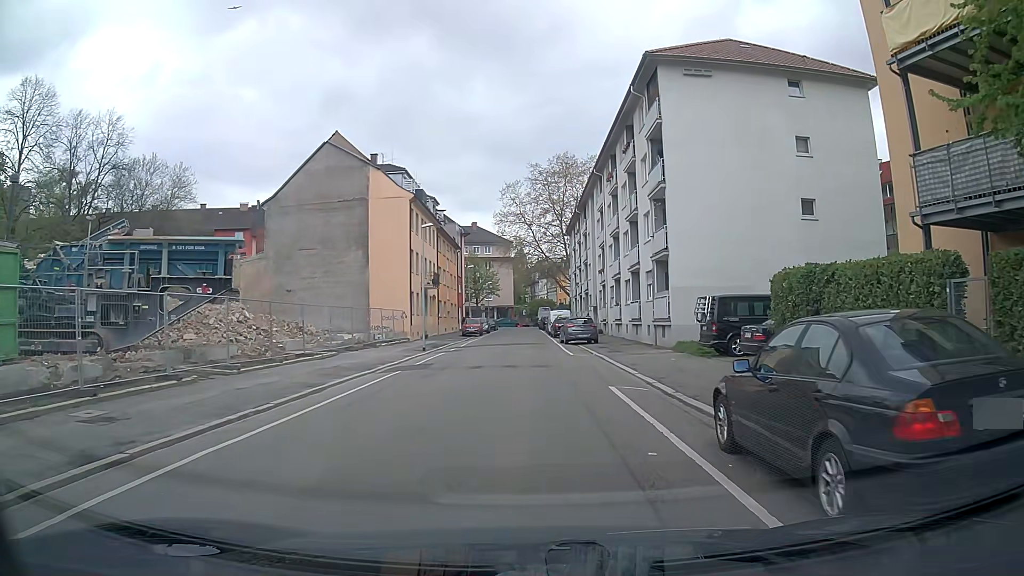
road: residential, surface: asphalt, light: Day
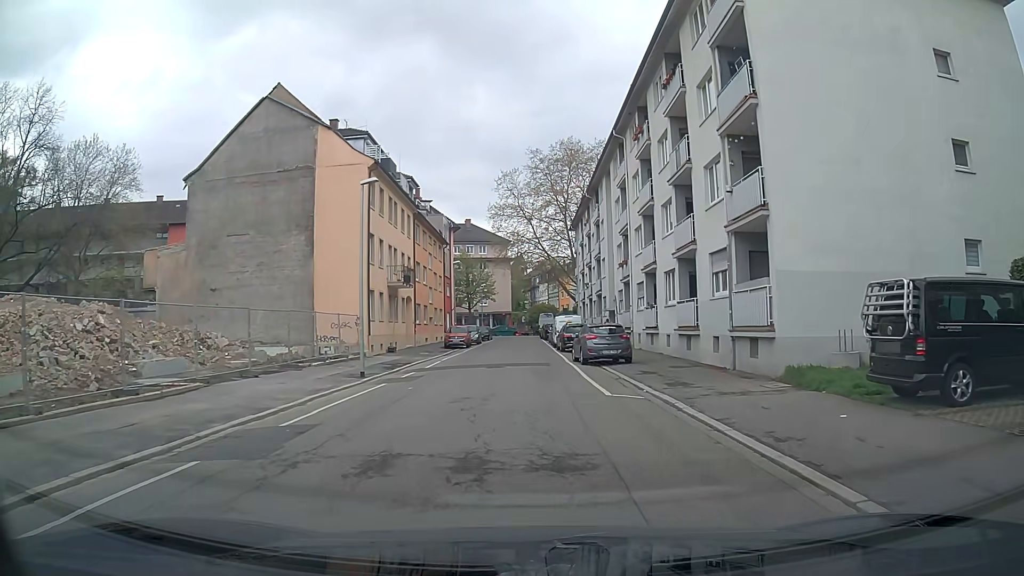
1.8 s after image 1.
(-0.1, +12.2) m; 0°
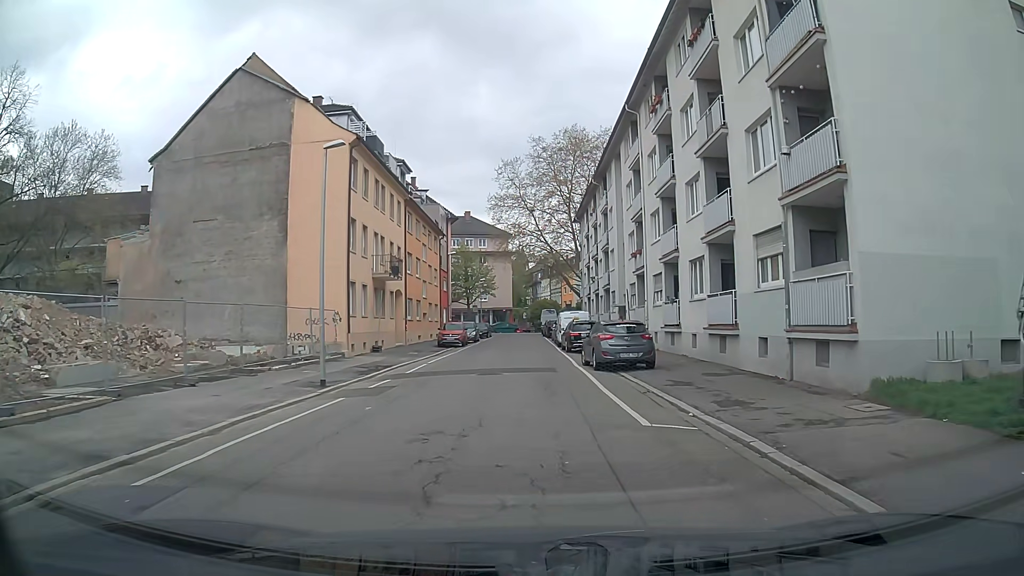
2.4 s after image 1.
(-0.1, +4.2) m; -1°
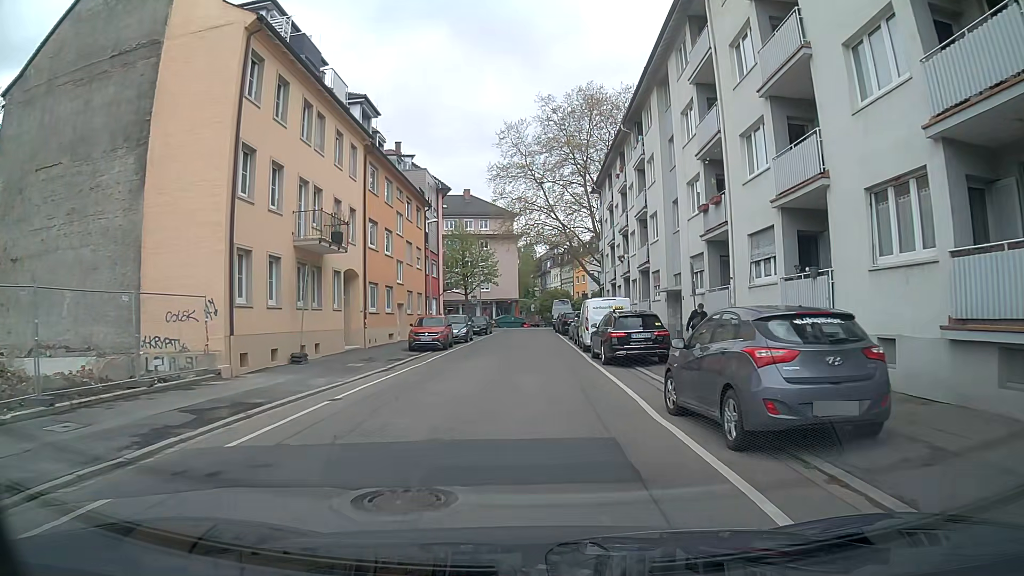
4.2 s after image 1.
(+0.1, +13.0) m; -1°
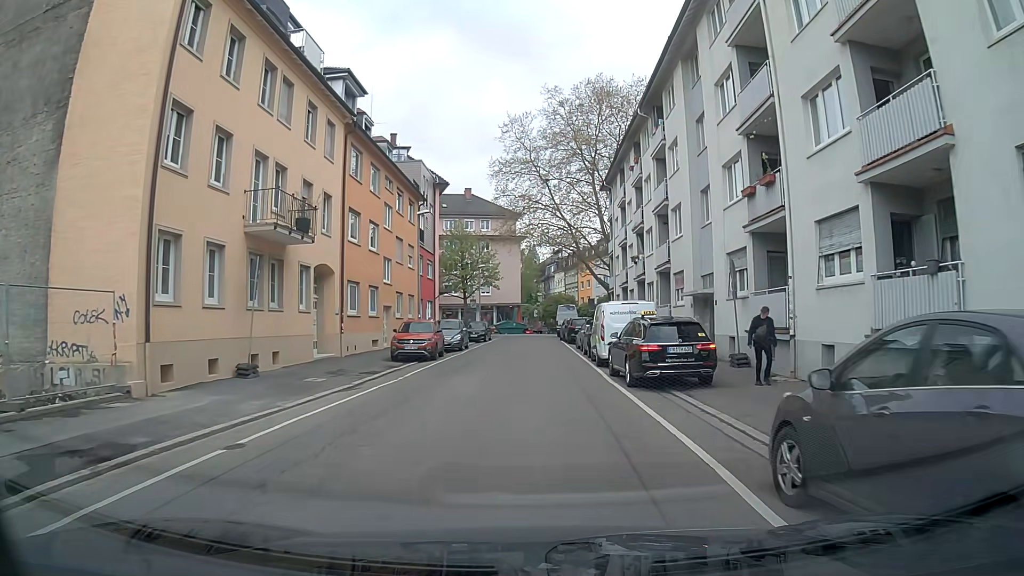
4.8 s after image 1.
(0.0, +4.4) m; +2°
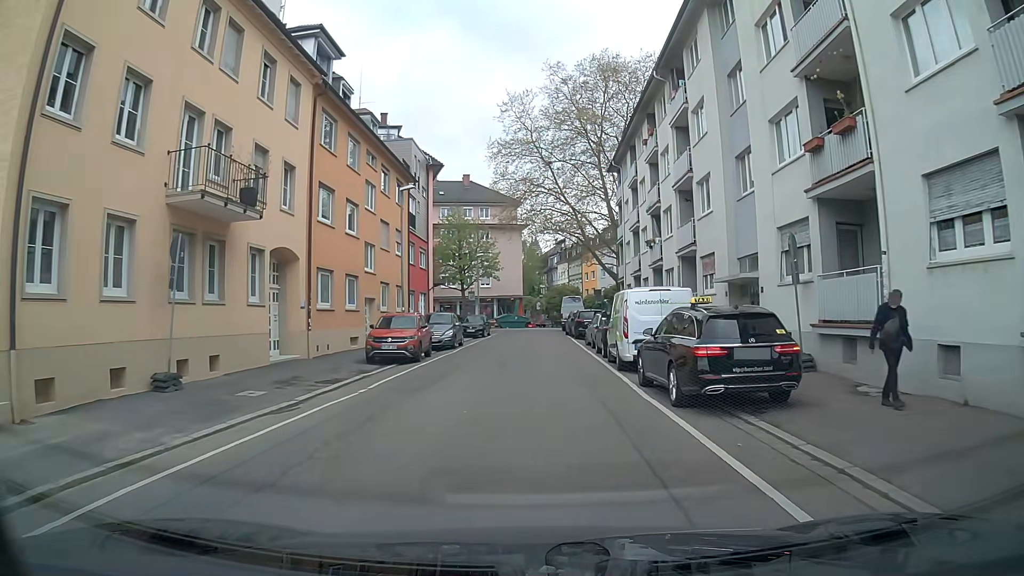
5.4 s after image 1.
(-0.1, +4.4) m; 0°
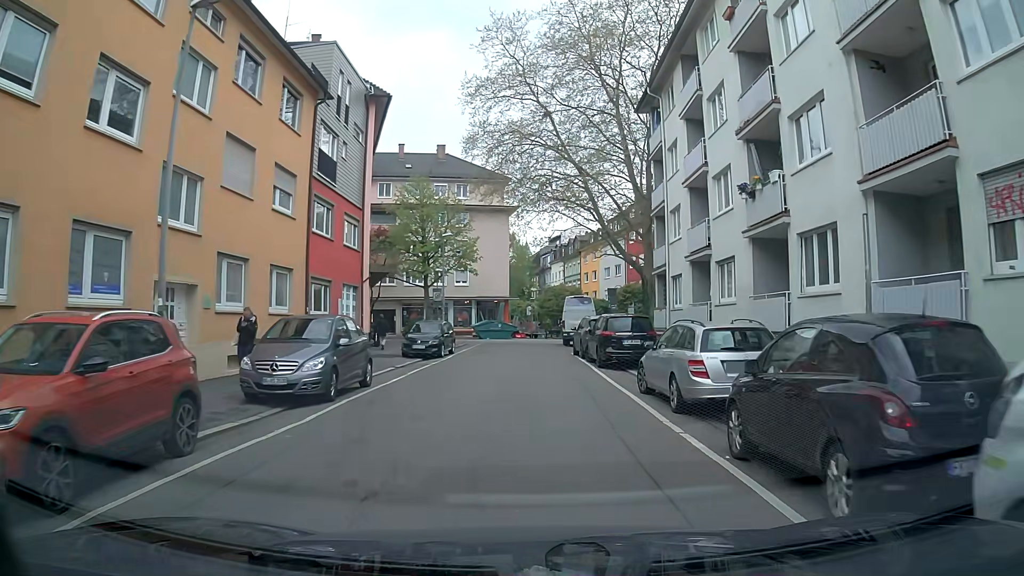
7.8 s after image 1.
(-0.3, +17.3) m; 0°
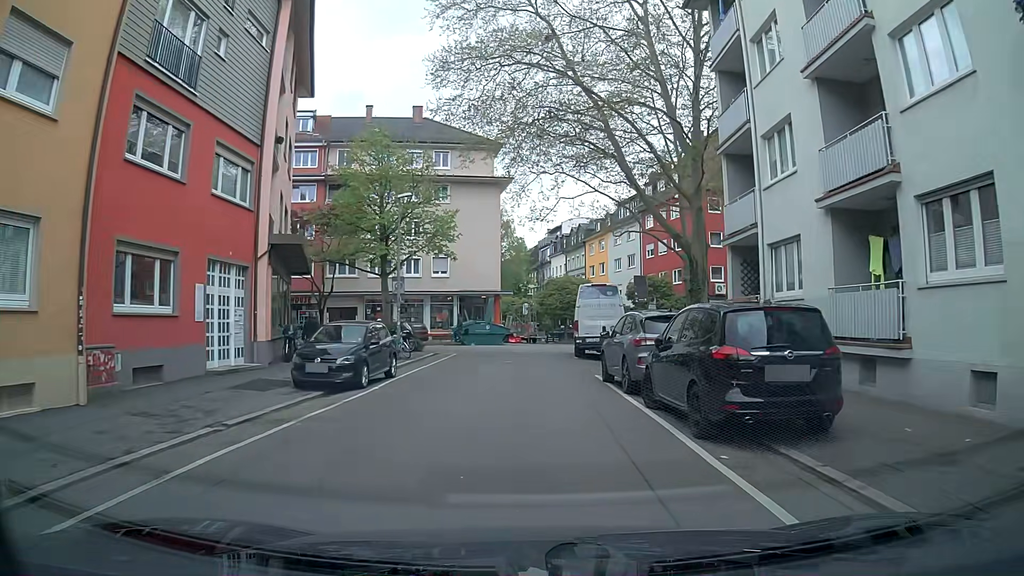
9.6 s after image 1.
(-0.1, +12.6) m; +1°
